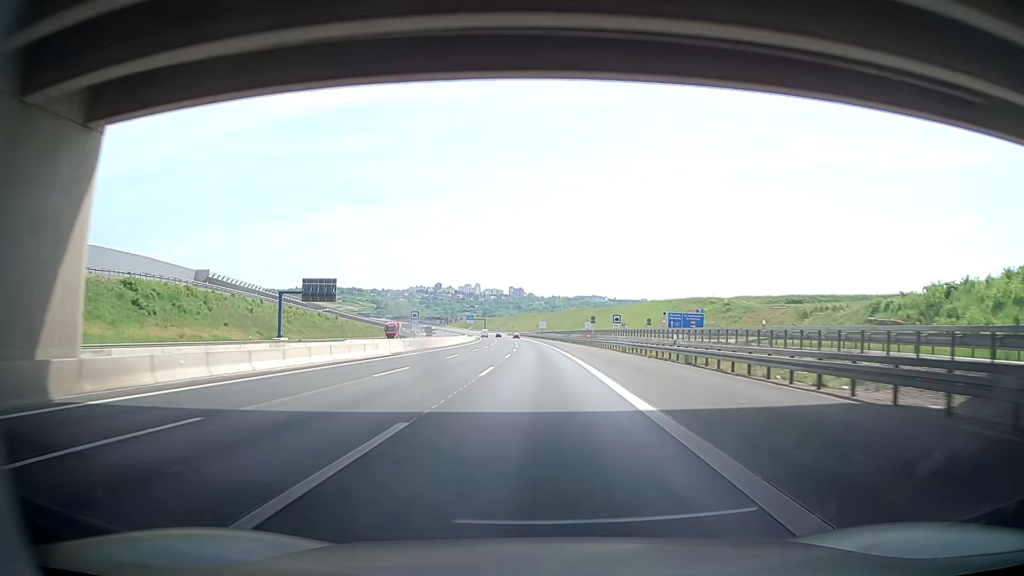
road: motorway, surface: asphalt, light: Day
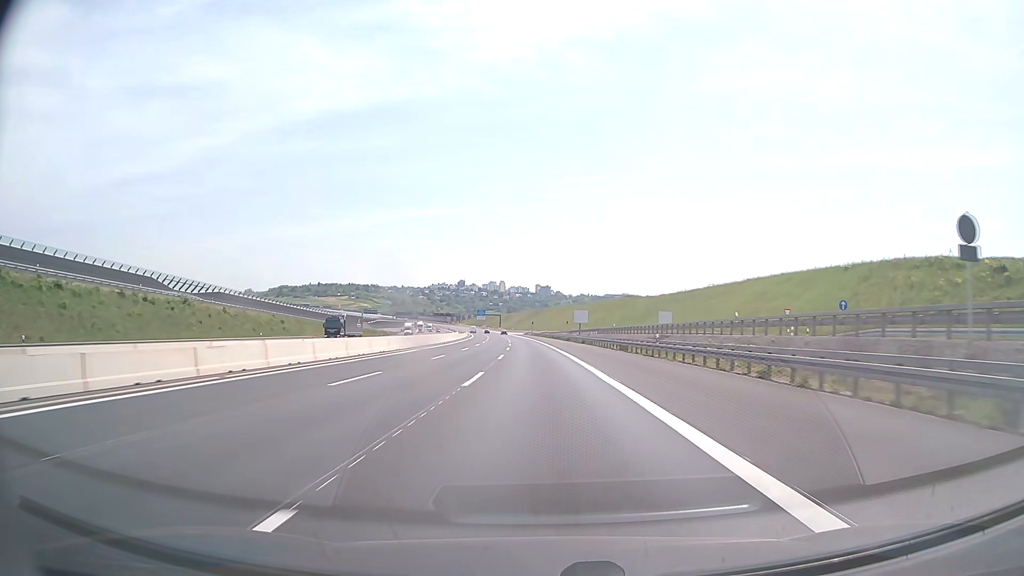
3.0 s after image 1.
(-0.5, +95.3) m; -1°
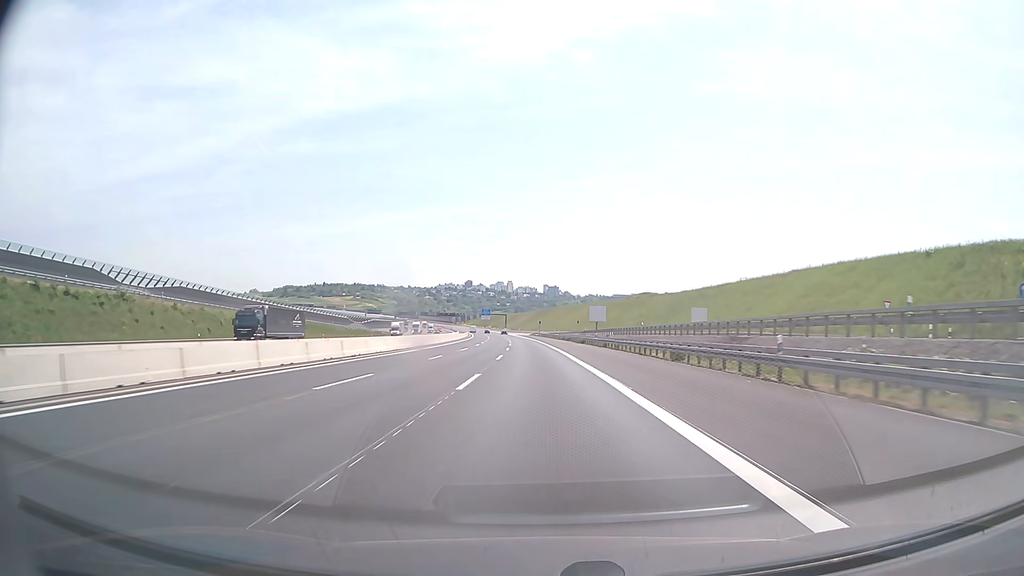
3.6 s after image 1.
(-0.1, +19.0) m; -1°
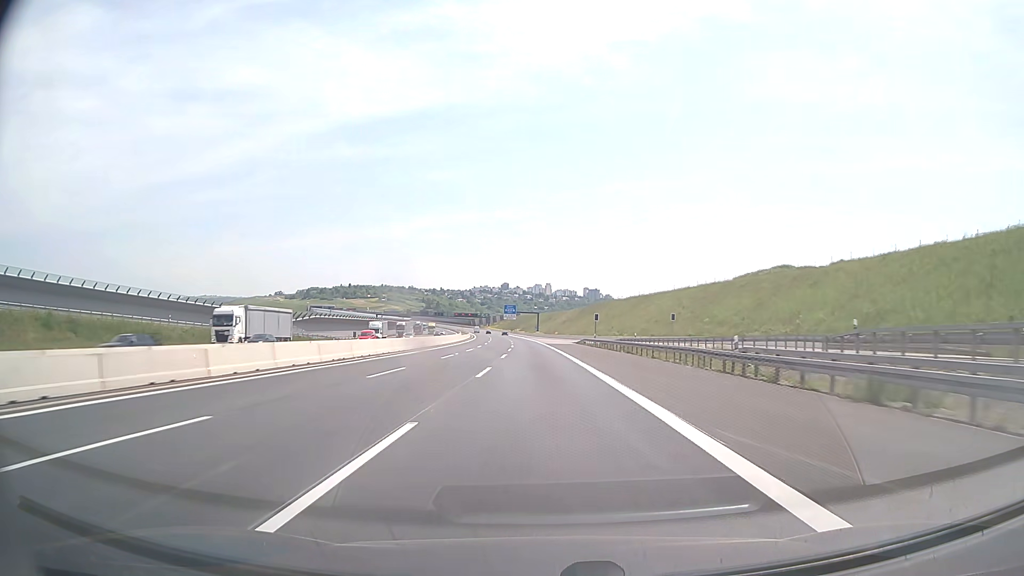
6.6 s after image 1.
(-2.7, +95.1) m; -3°
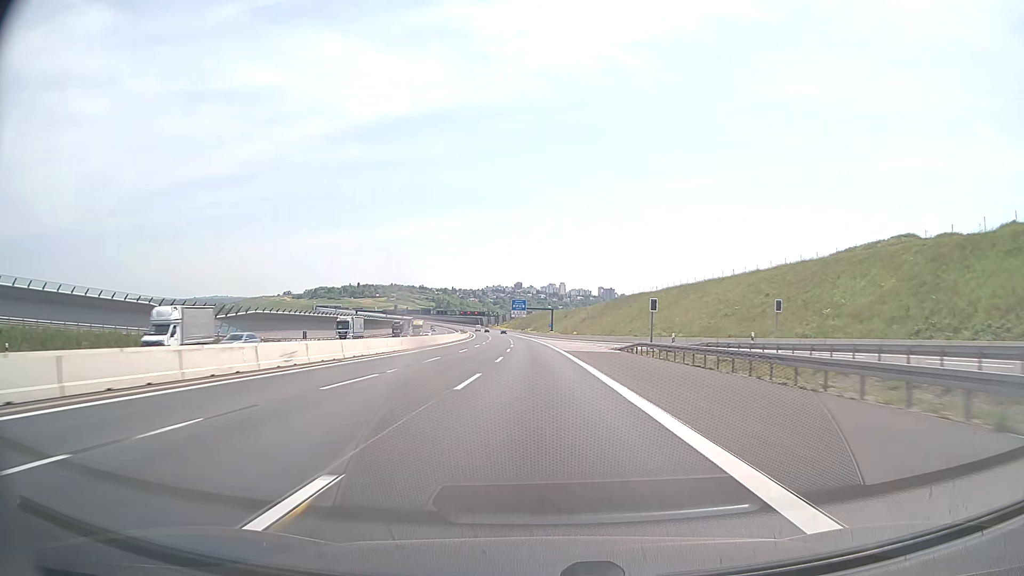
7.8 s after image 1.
(-0.3, +38.0) m; -1°
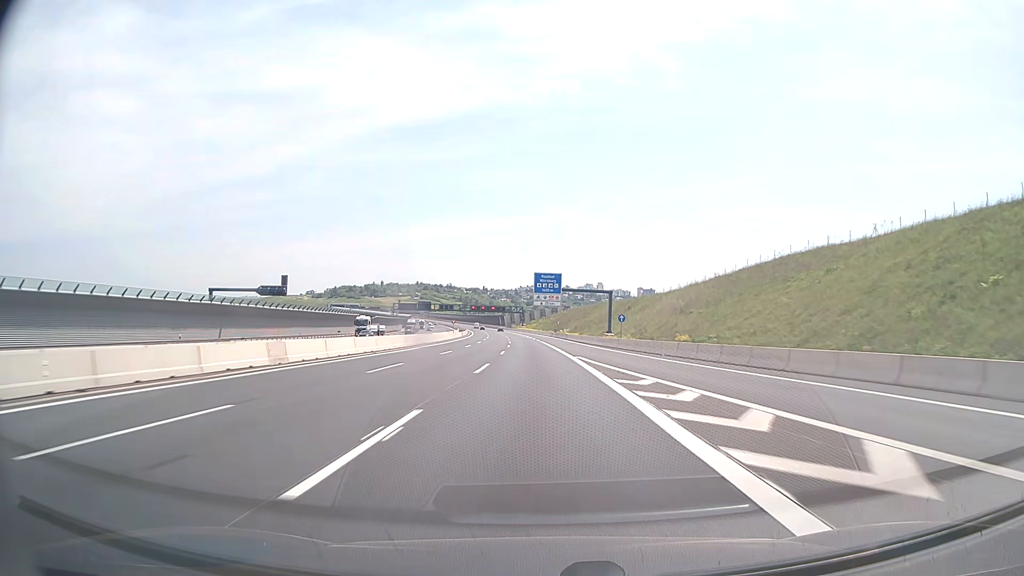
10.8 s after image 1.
(-2.4, +94.9) m; -3°
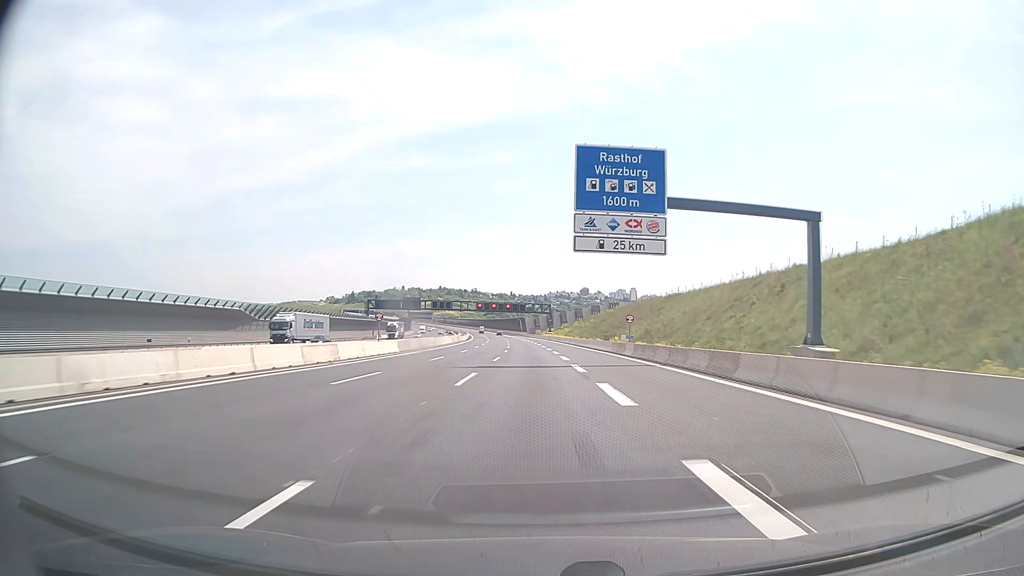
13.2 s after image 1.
(-1.6, +75.9) m; -2°
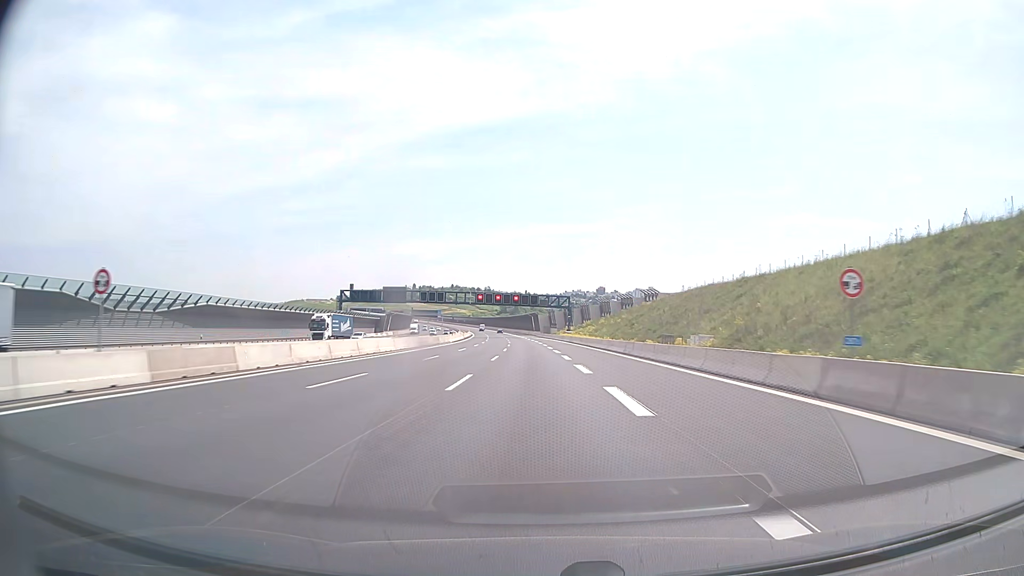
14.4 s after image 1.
(-0.5, +38.0) m; -2°
(0, +10) (0, +20) (0, +30) (0, +40) (-1, +50) (-1, +60) (-1, +70) (-2, +80) (-2, +90) (-3, +100) m
